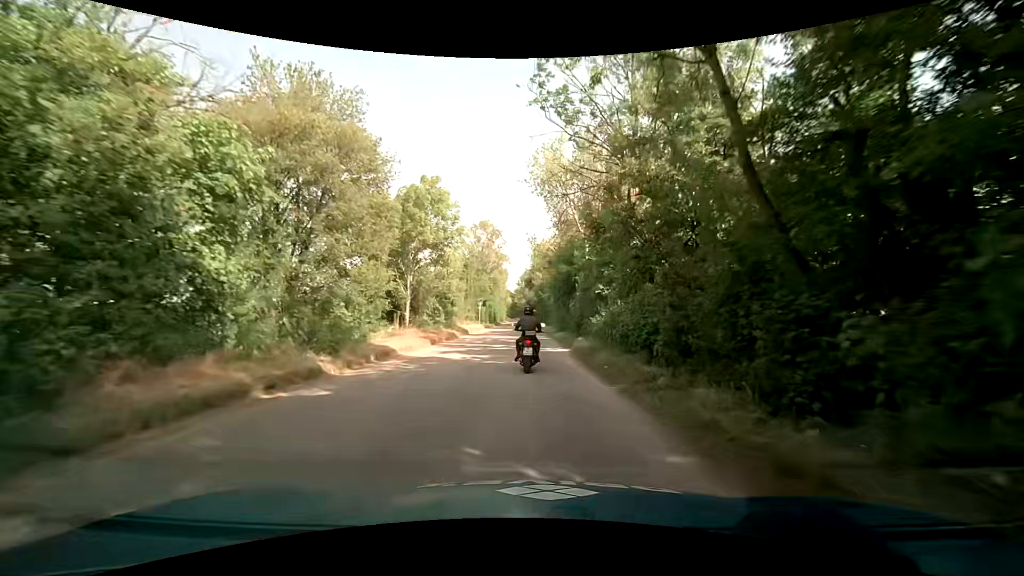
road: service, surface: asphalt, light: Day
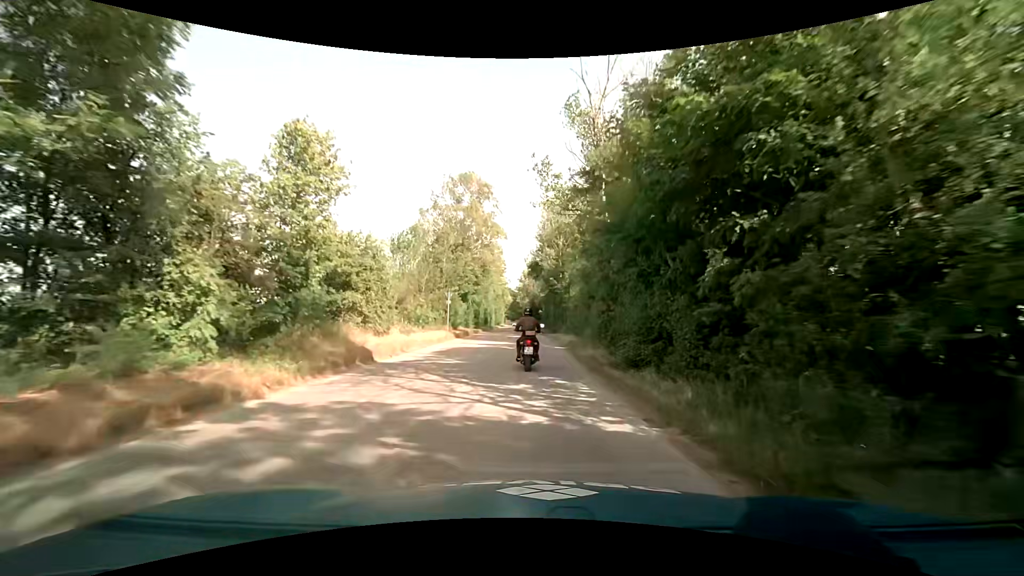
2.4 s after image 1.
(+0.1, +26.1) m; 0°
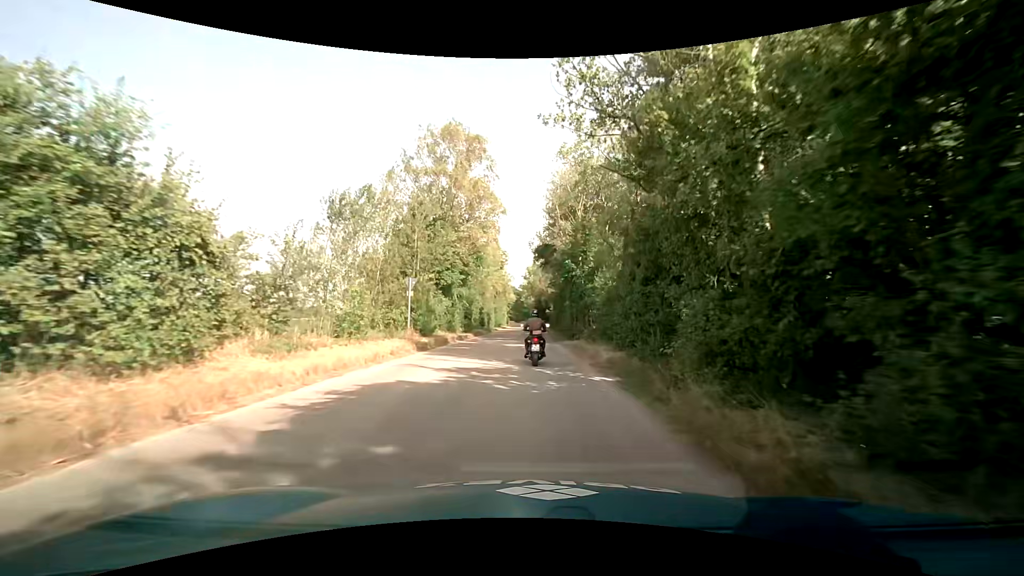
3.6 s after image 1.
(-0.1, +12.9) m; 0°
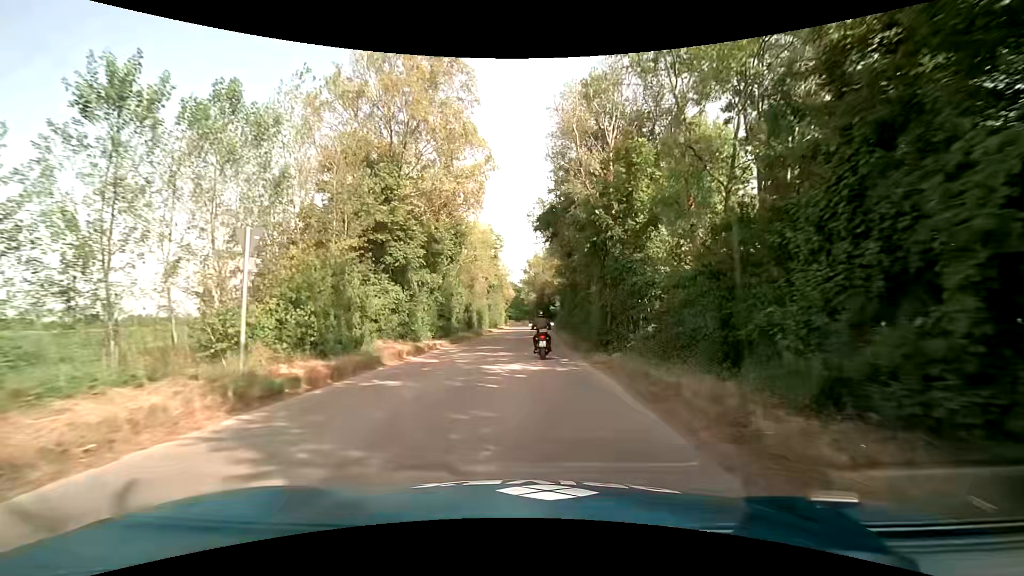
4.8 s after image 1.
(-0.1, +13.0) m; -1°
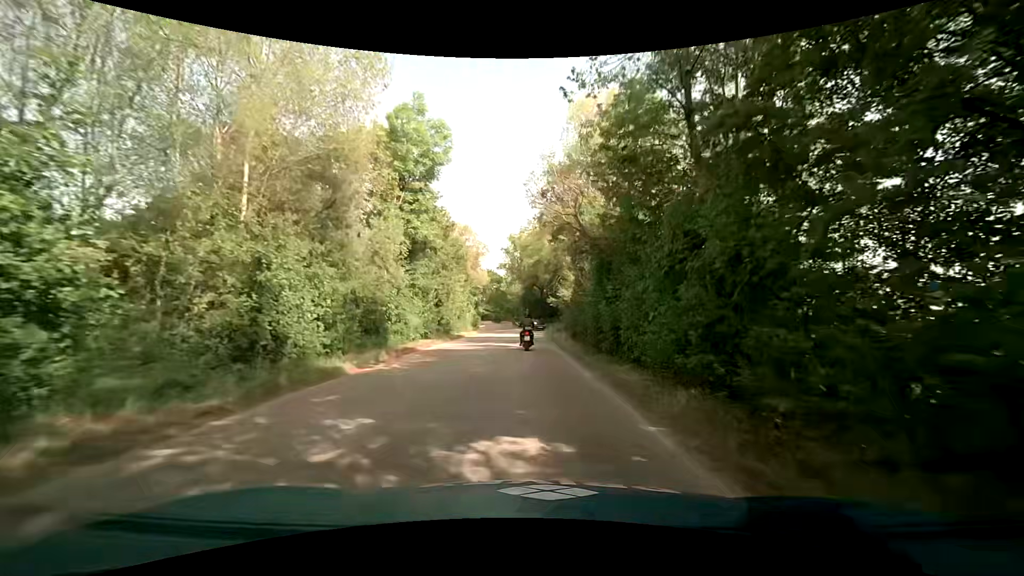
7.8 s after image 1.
(0.0, +33.7) m; +1°
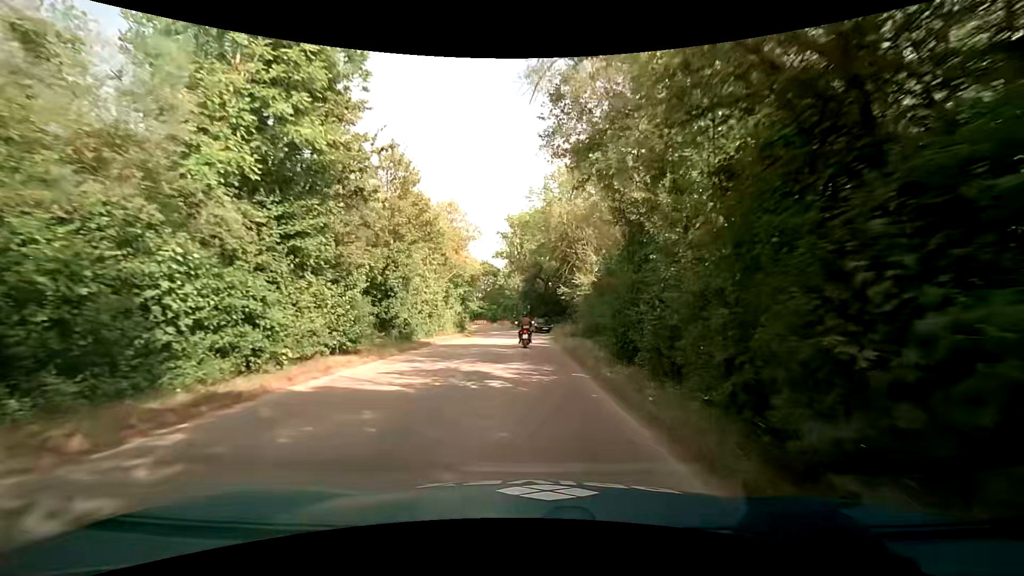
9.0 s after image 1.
(+0.2, +13.4) m; +1°
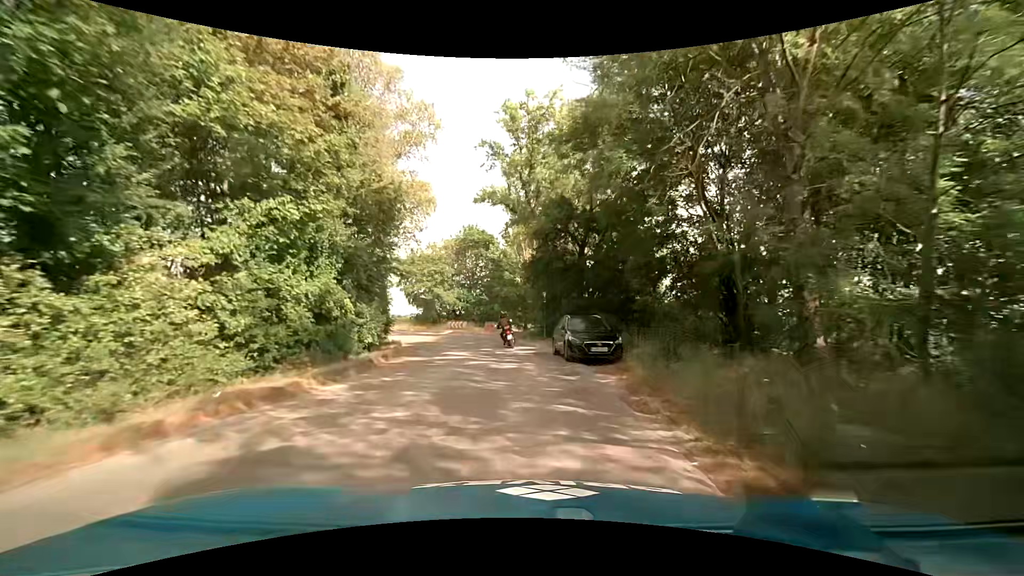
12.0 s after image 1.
(-0.3, +32.2) m; -2°
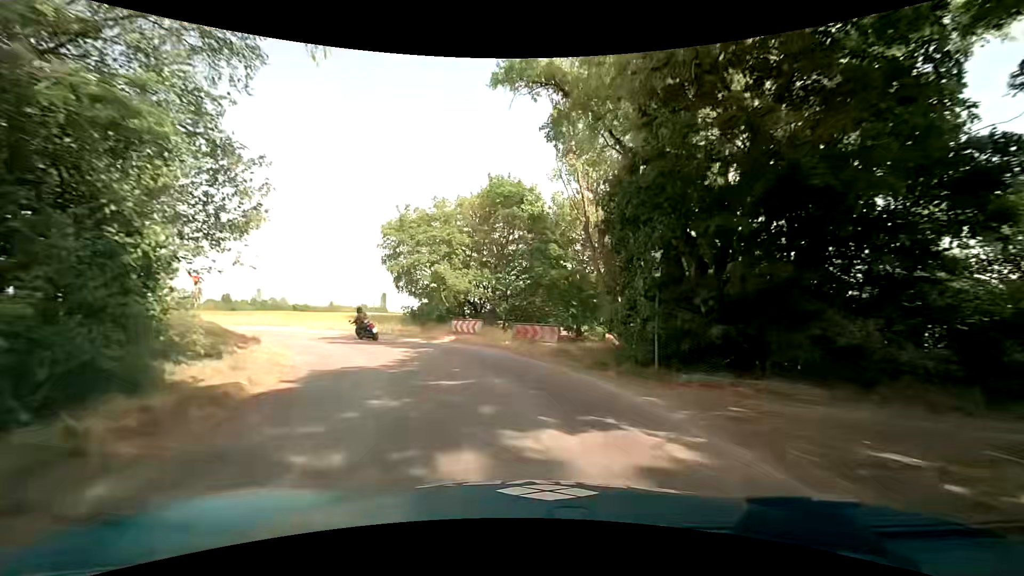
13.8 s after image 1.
(-0.5, +17.9) m; -4°
(-1, +10) (-4, +19) (-10, +27) (-18, +33) (-28, +37) (-37, +41) (-46, +45) (-55, +48) (-64, +52) (-73, +56) m
